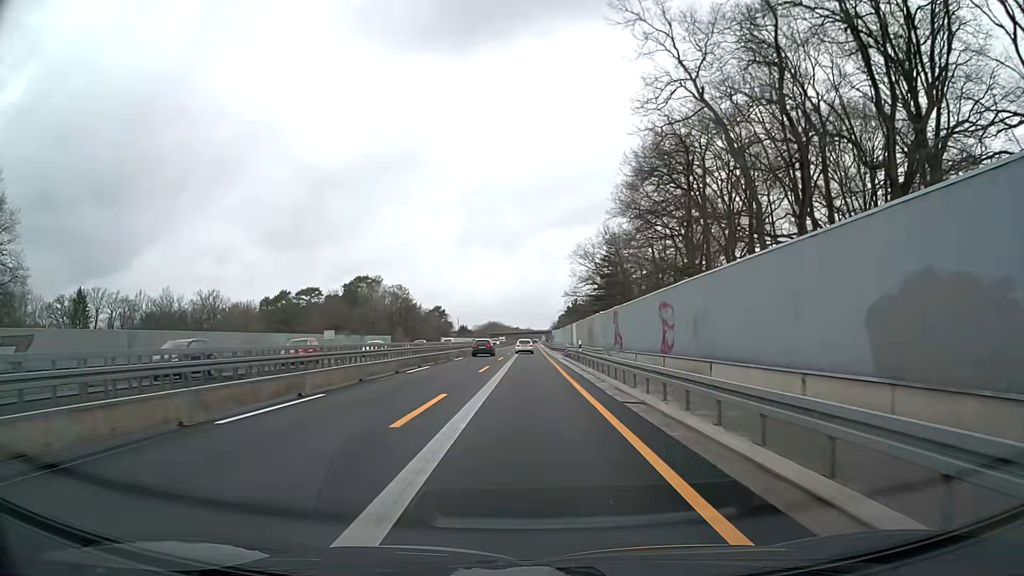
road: motorway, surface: asphalt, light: Day
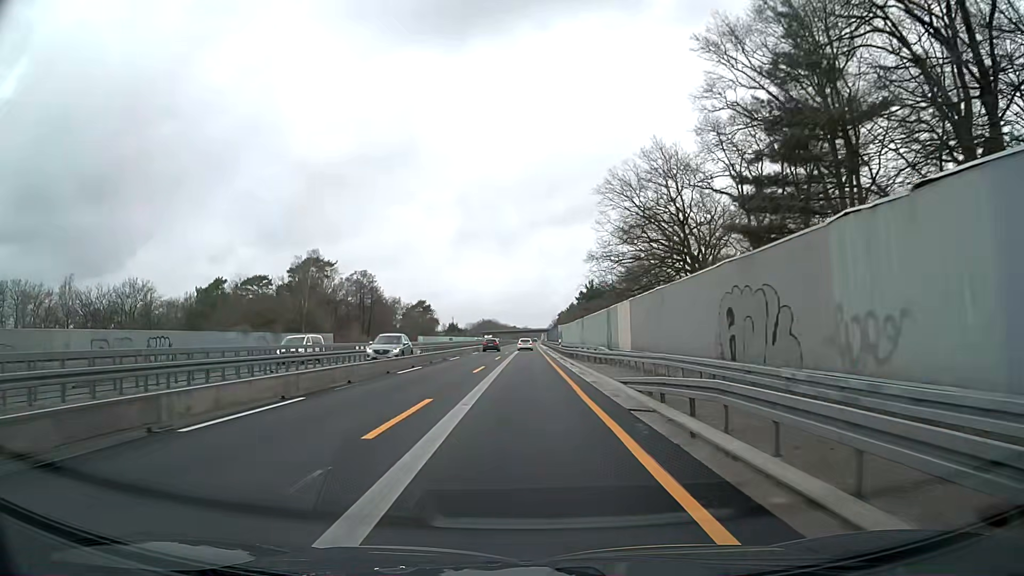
(+0.1, +37.1) m; 0°
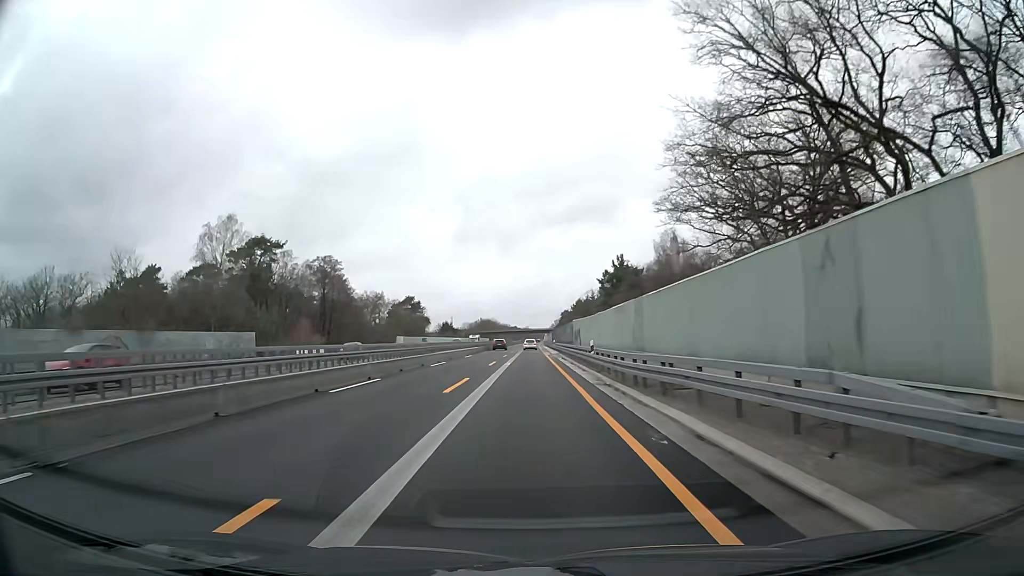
(0.0, +27.8) m; 0°
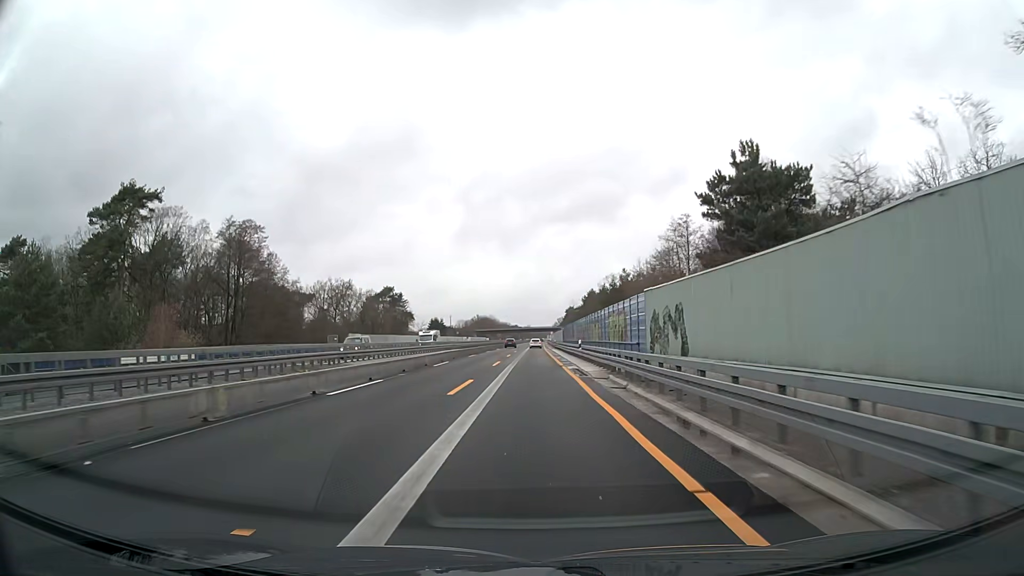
(0.0, +37.1) m; 0°
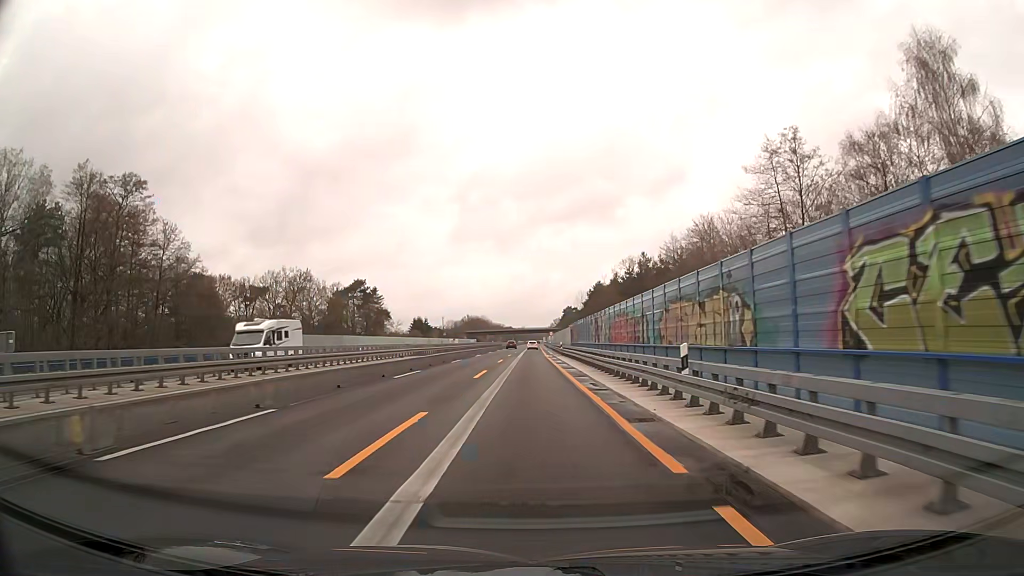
(+0.1, +27.8) m; +1°
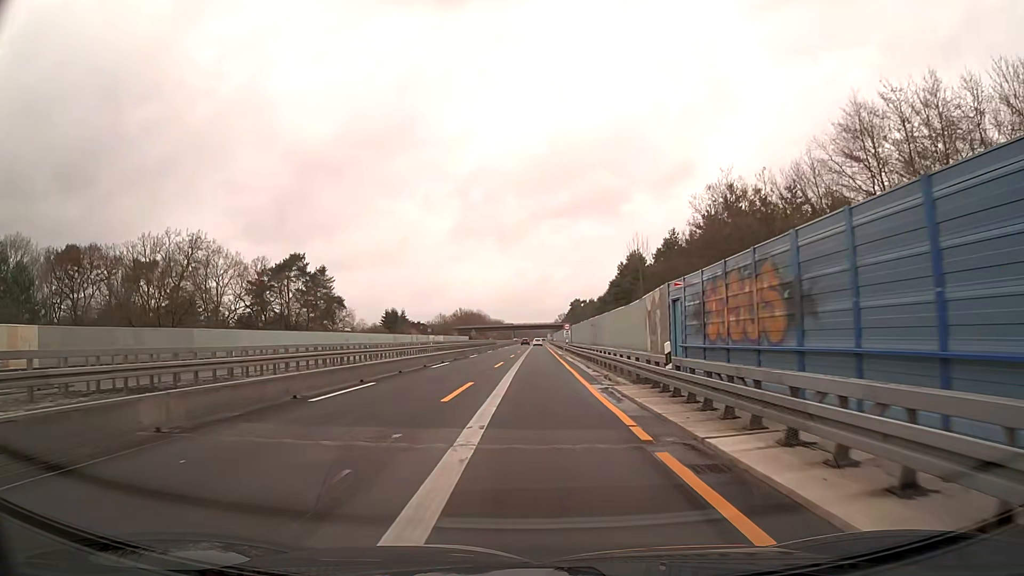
(0.0, +46.4) m; 0°
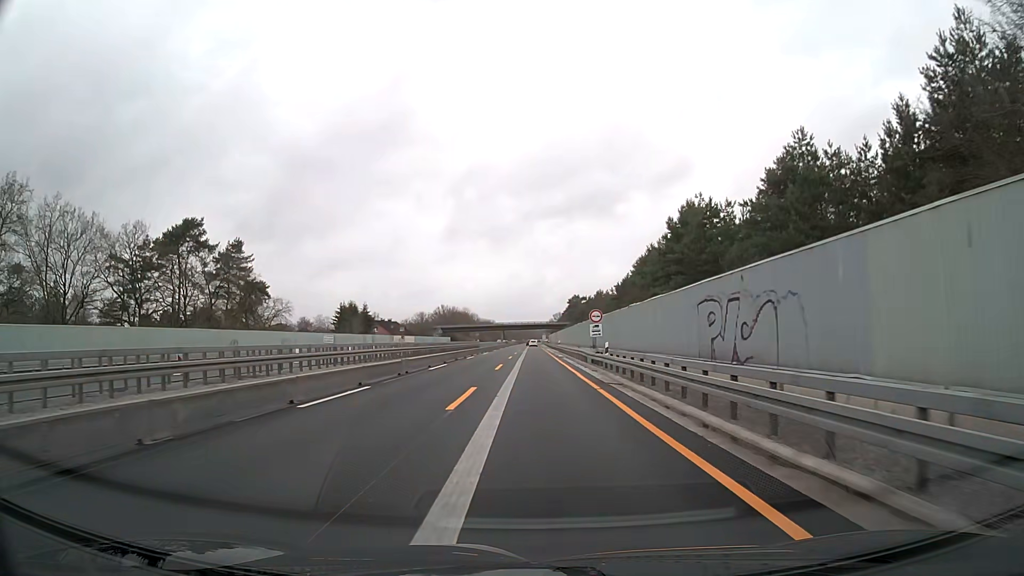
(+0.1, +37.2) m; +1°
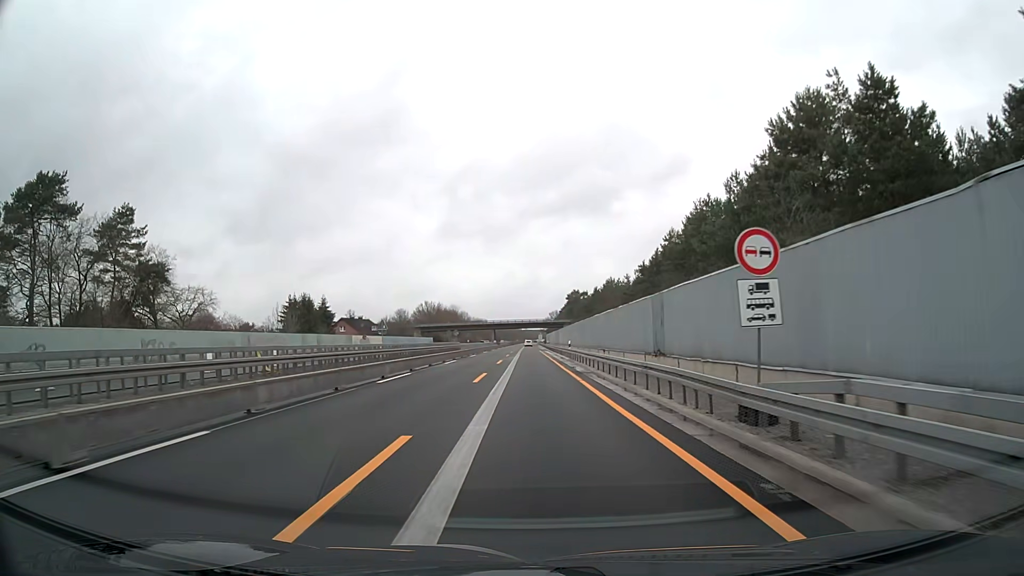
(+0.1, +27.9) m; 0°
